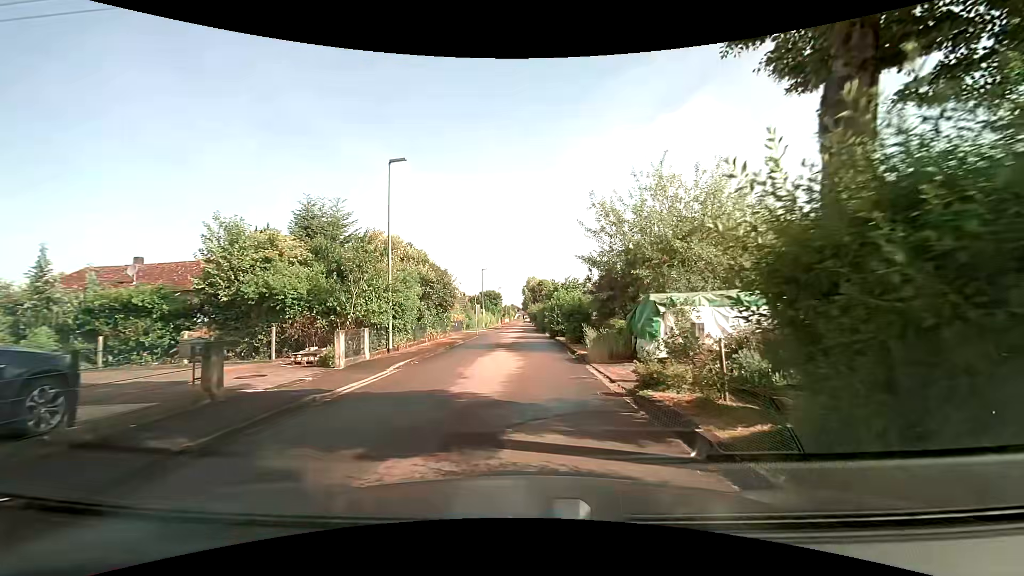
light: Day
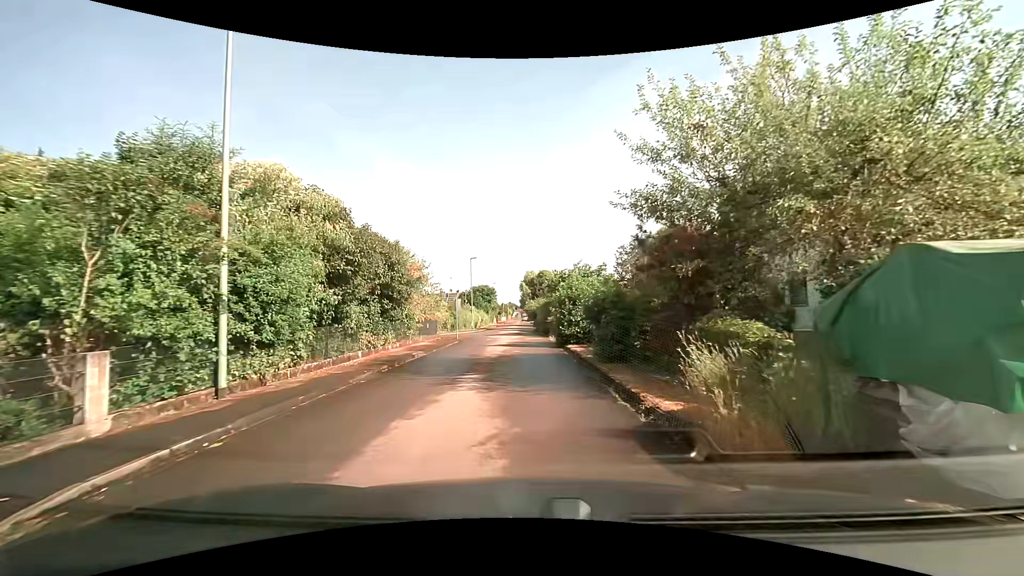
(0.0, +10.5) m; 0°
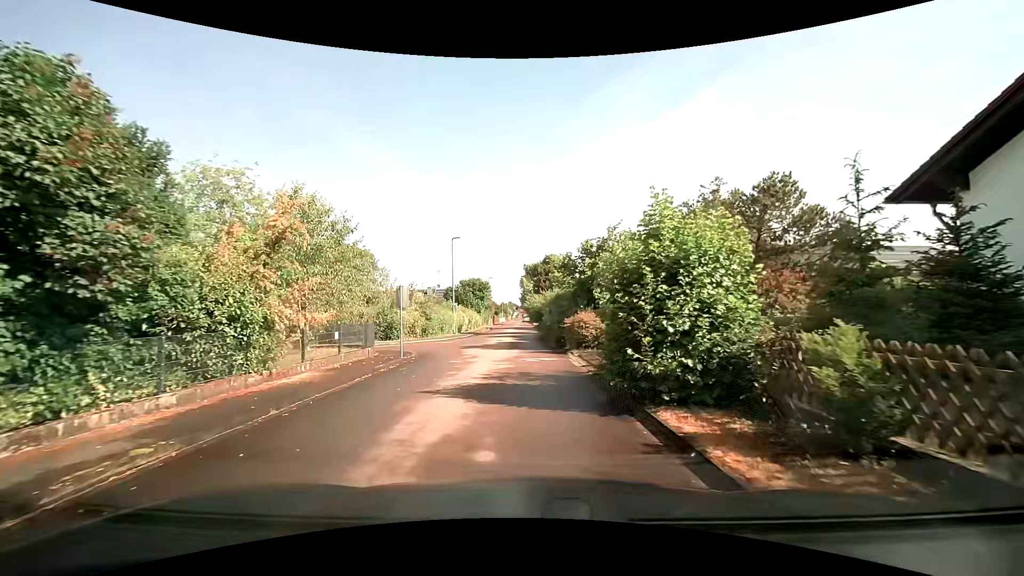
(0.0, +13.8) m; +1°
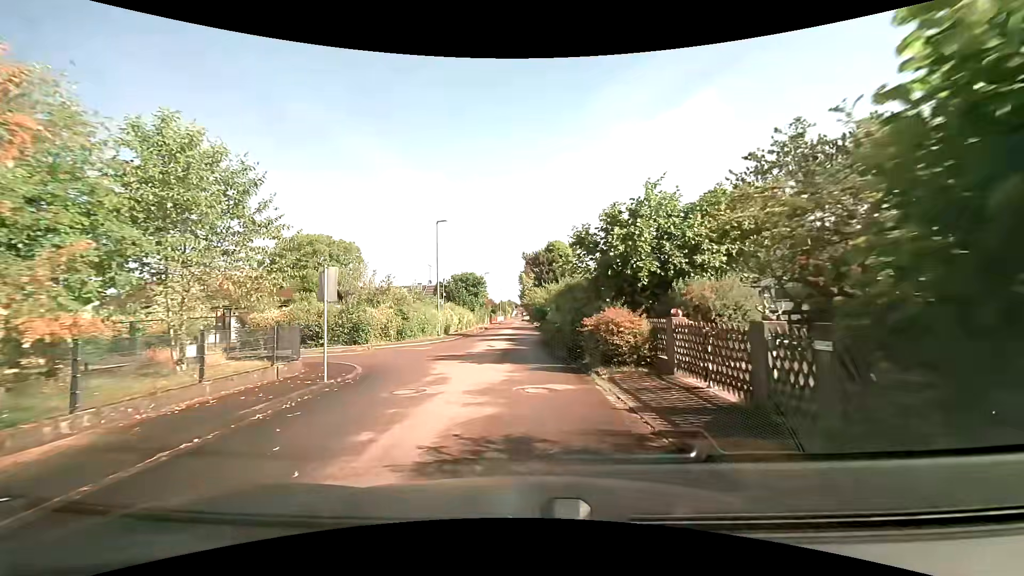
(-0.1, +6.4) m; 0°
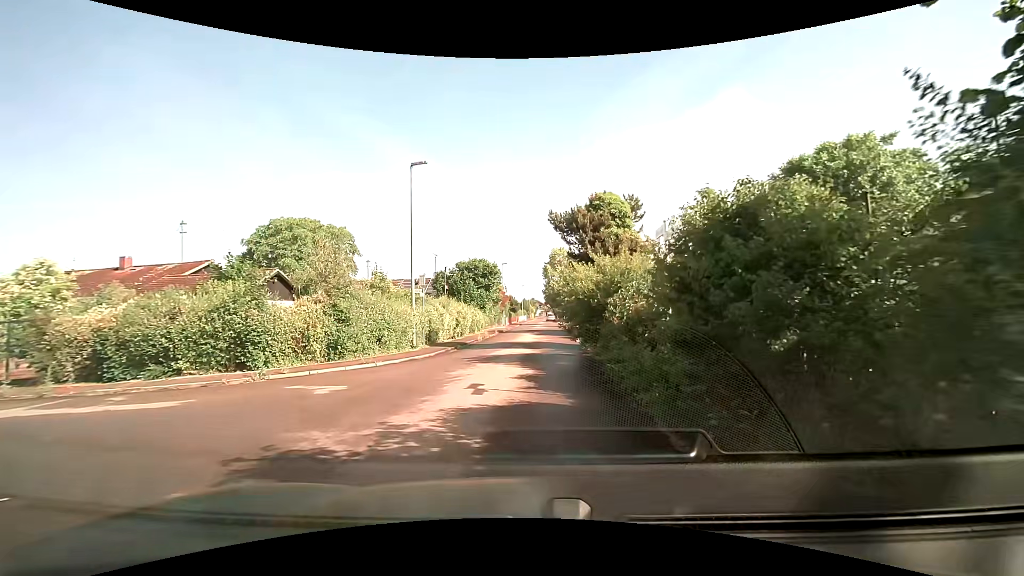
(-0.3, +12.3) m; -2°
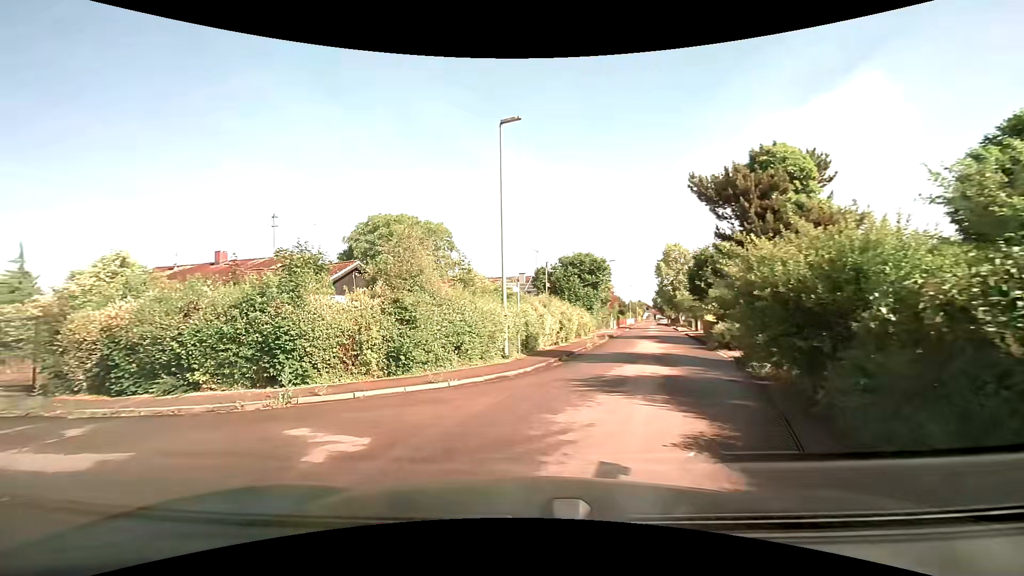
(-0.4, +5.0) m; -13°
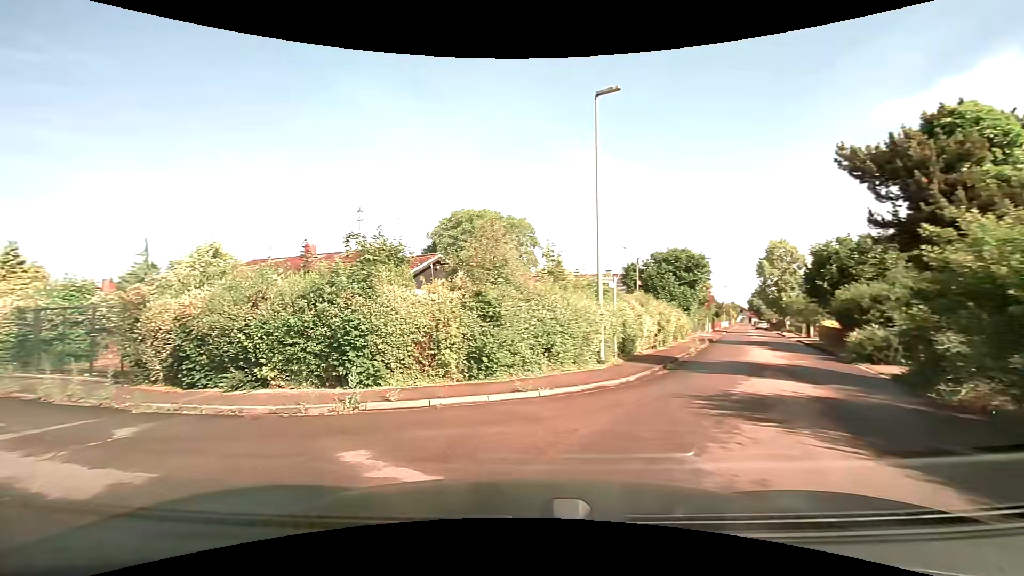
(-0.1, +1.8) m; -9°
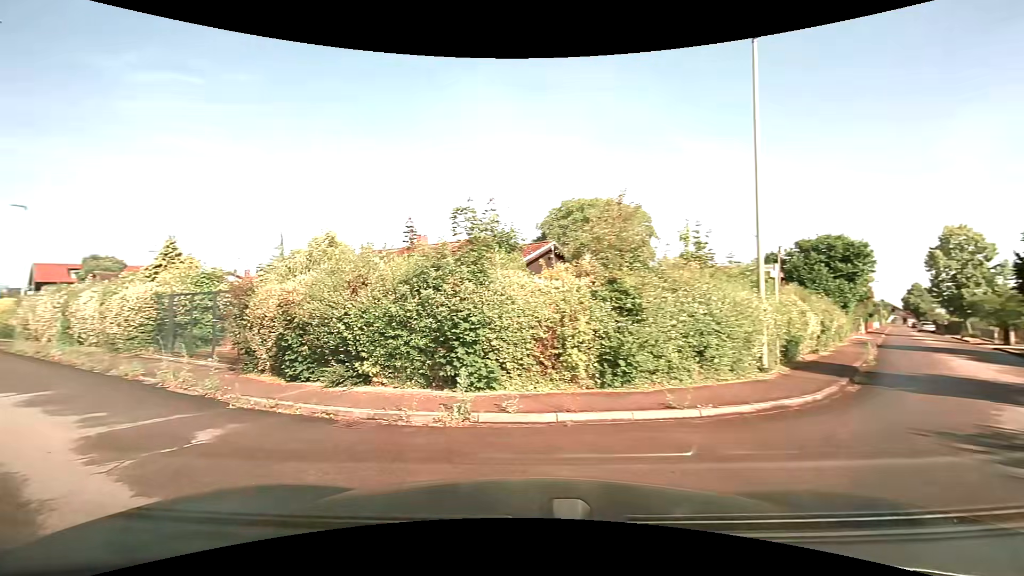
(-0.2, +2.0) m; -11°
